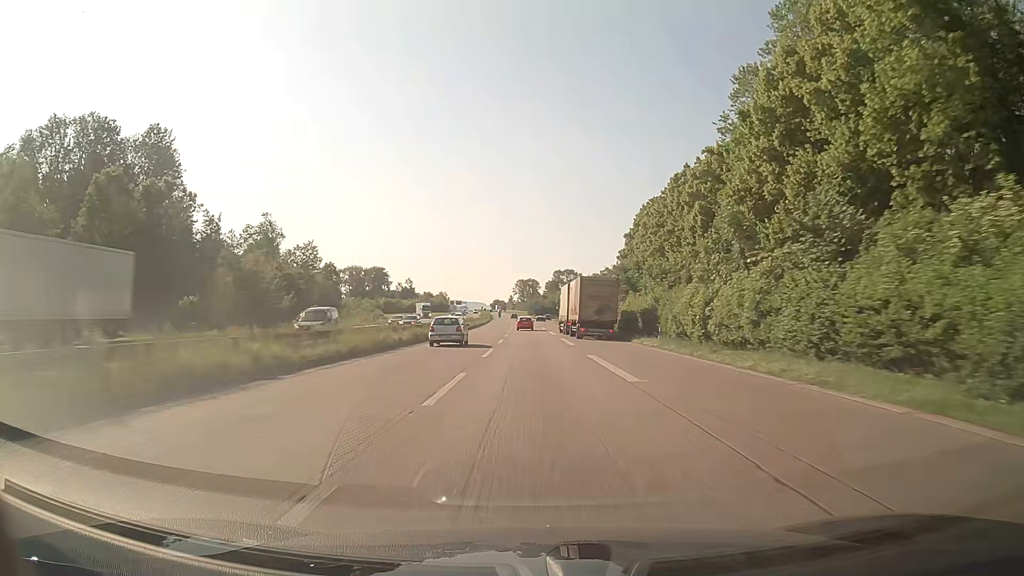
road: trunk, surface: asphalt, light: Day
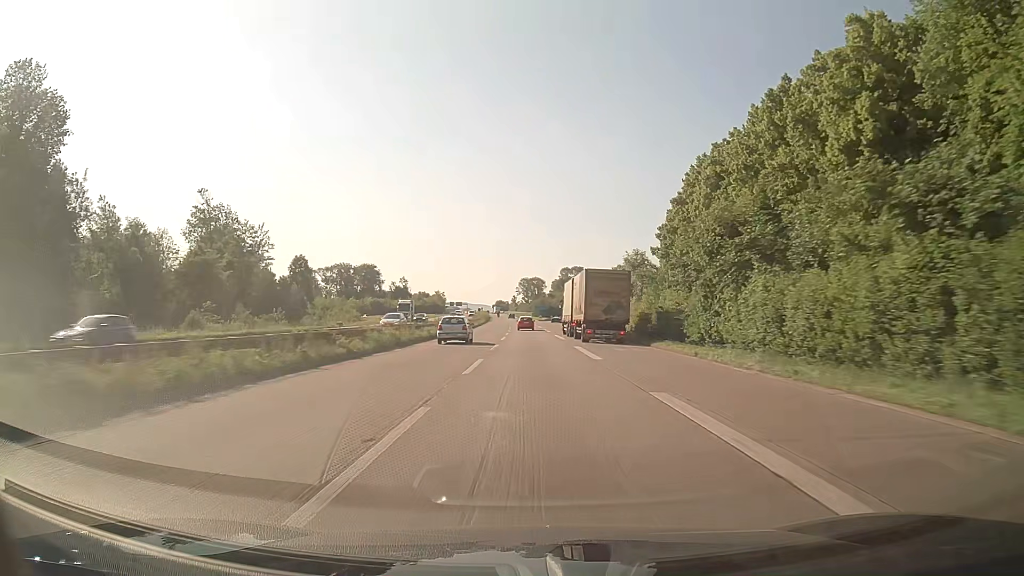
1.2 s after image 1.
(0.0, +32.3) m; 0°
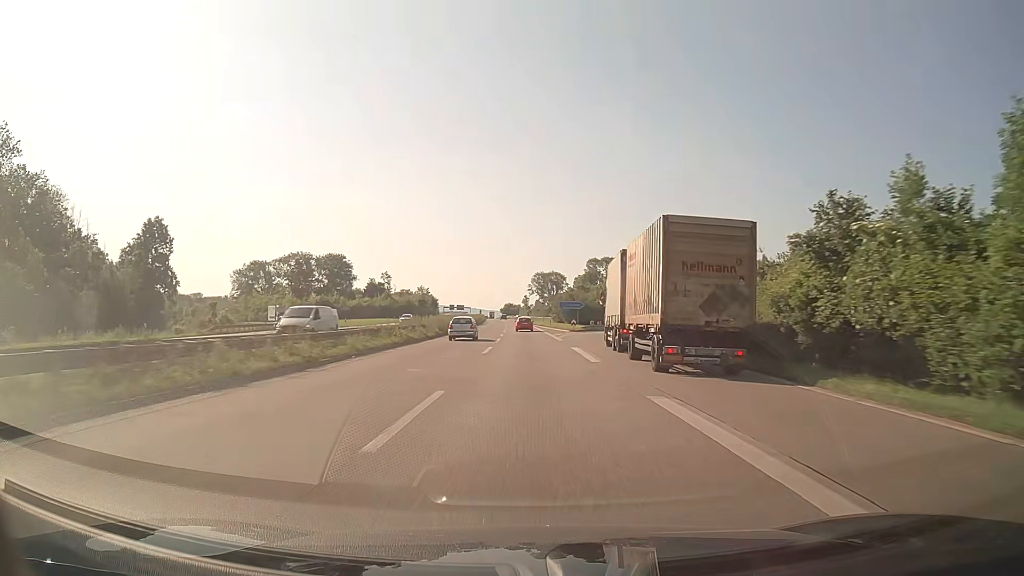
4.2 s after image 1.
(-1.1, +81.3) m; -2°
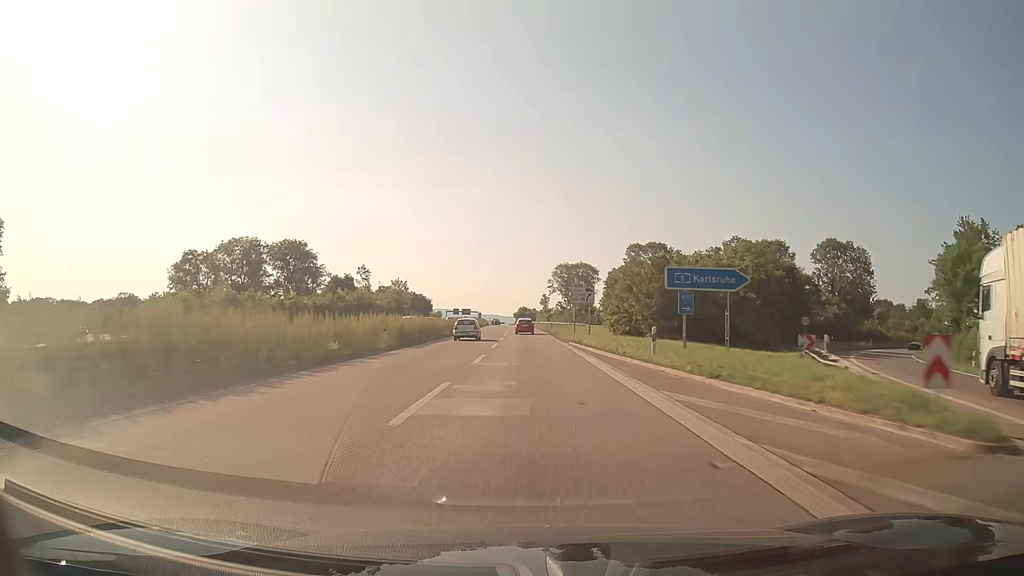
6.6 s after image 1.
(-0.5, +65.8) m; -1°
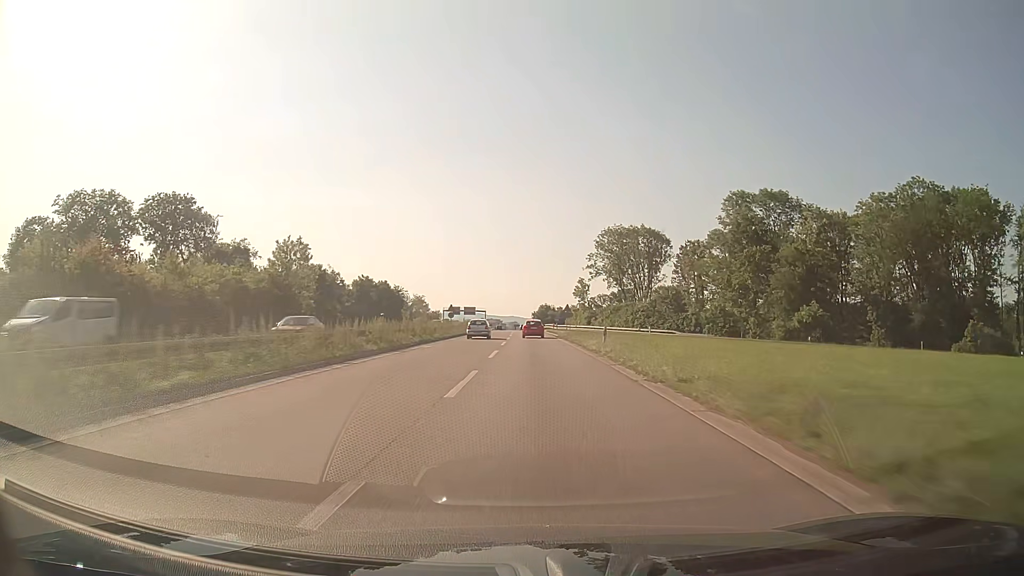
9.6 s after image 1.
(-1.3, +81.9) m; -2°
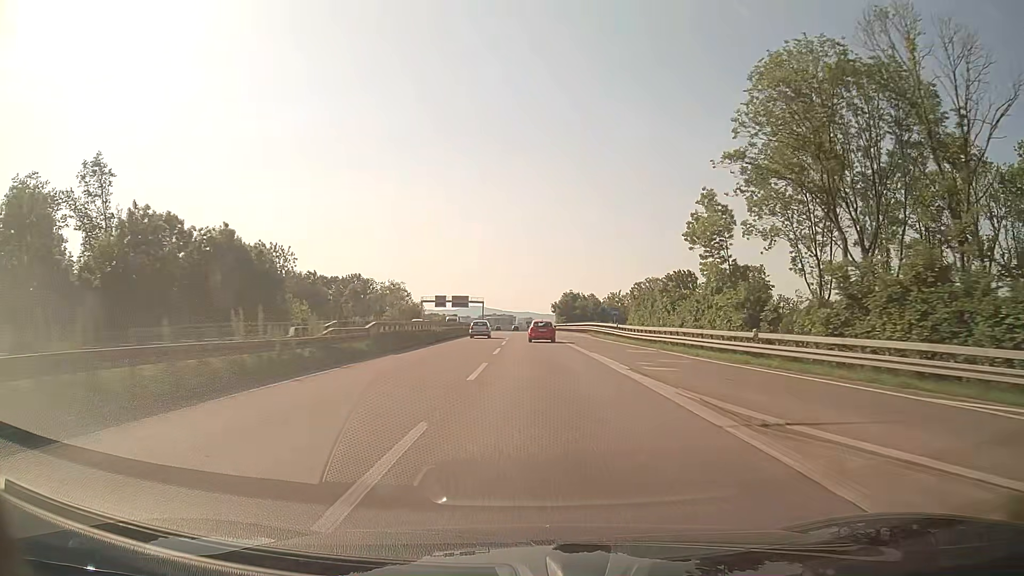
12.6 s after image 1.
(-0.9, +81.7) m; -1°
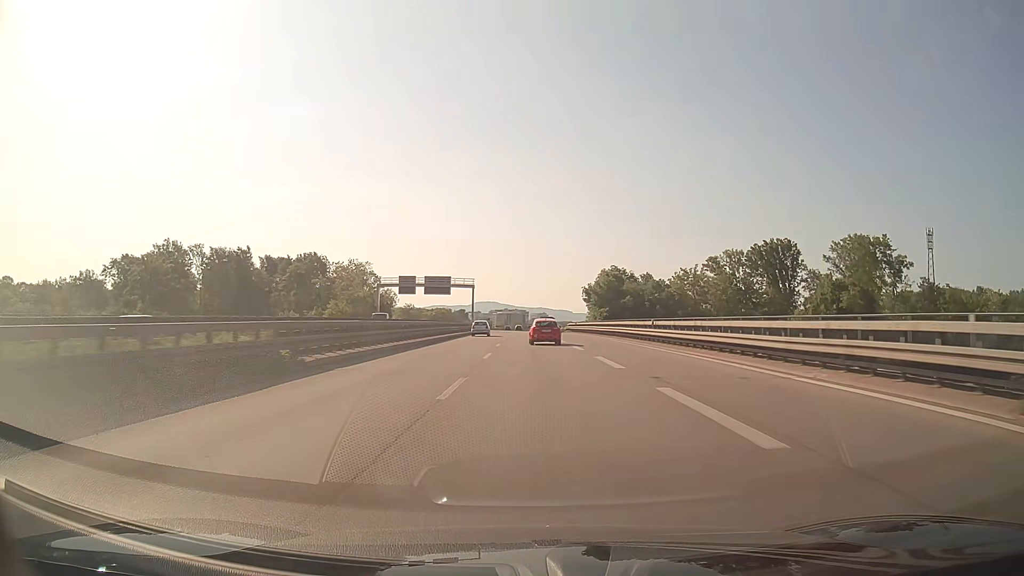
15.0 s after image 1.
(-0.7, +63.6) m; -1°
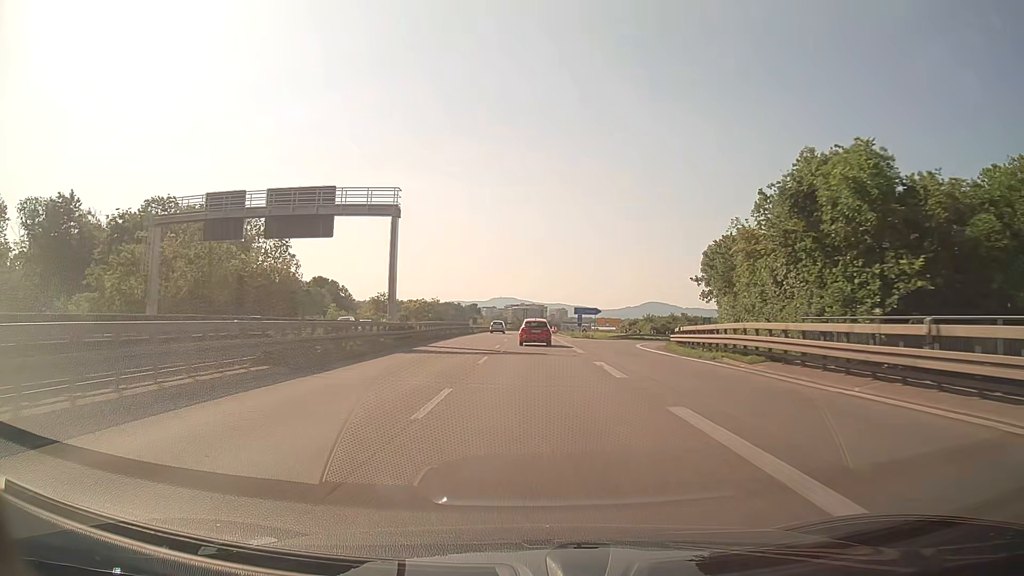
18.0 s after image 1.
(-1.0, +74.2) m; -2°
(0, +10) (0, +20) (0, +30) (0, +40) (0, +50) (0, +60) (0, +70) (0, +80) (0, +90) (0, +100) m
